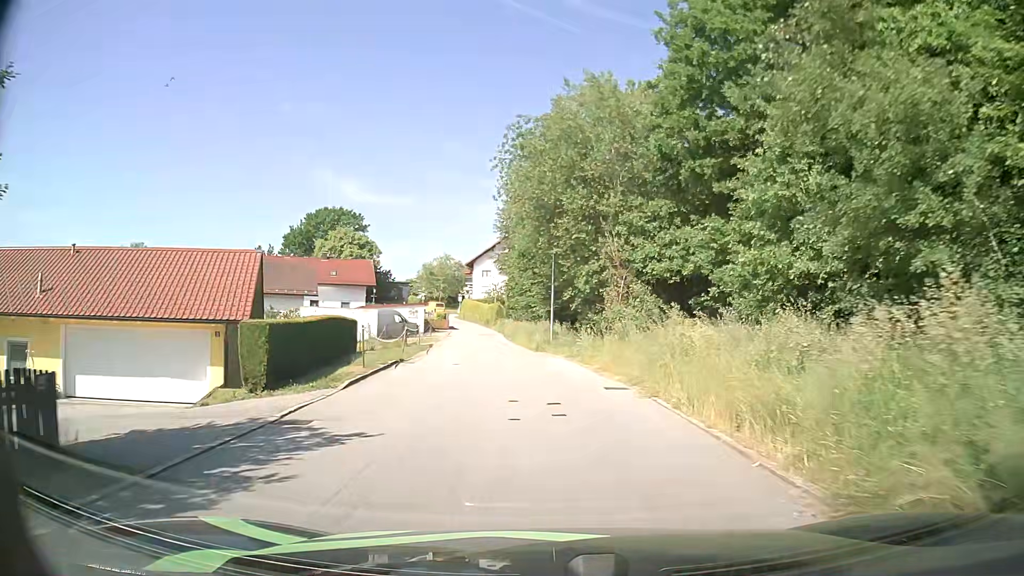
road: residential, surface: asphalt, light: Day
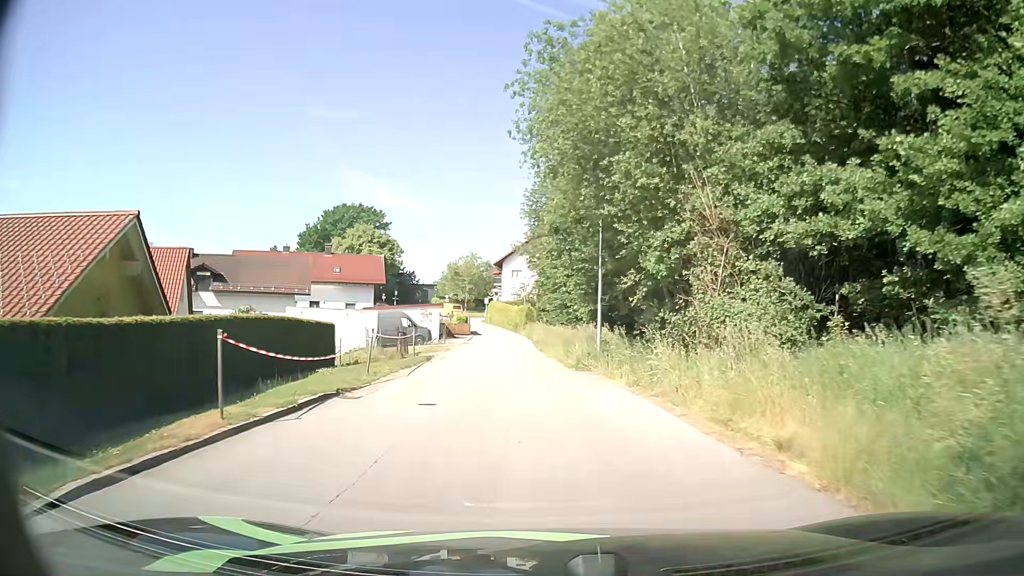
(-0.2, +10.1) m; -2°
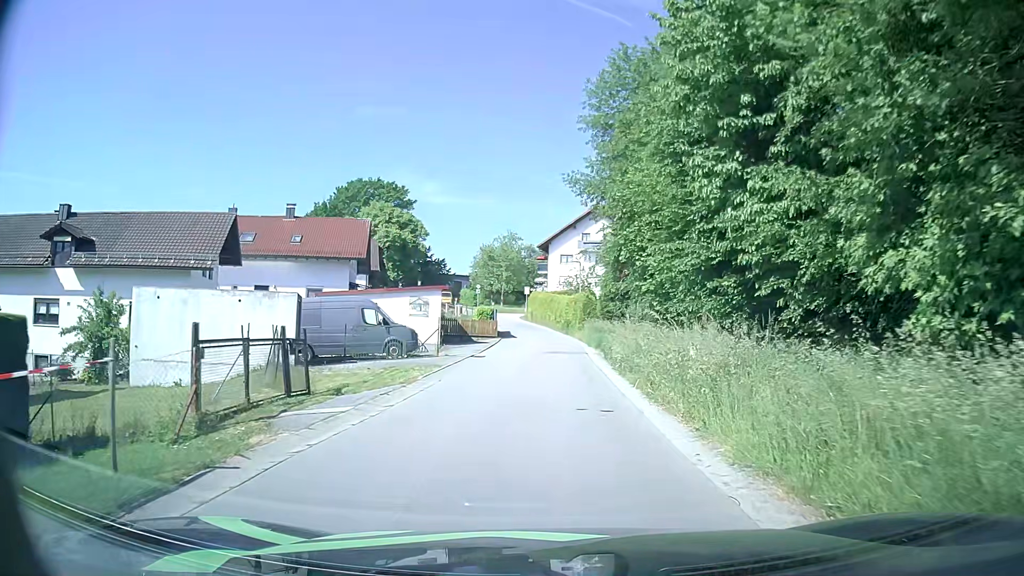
(-1.4, +22.1) m; -4°
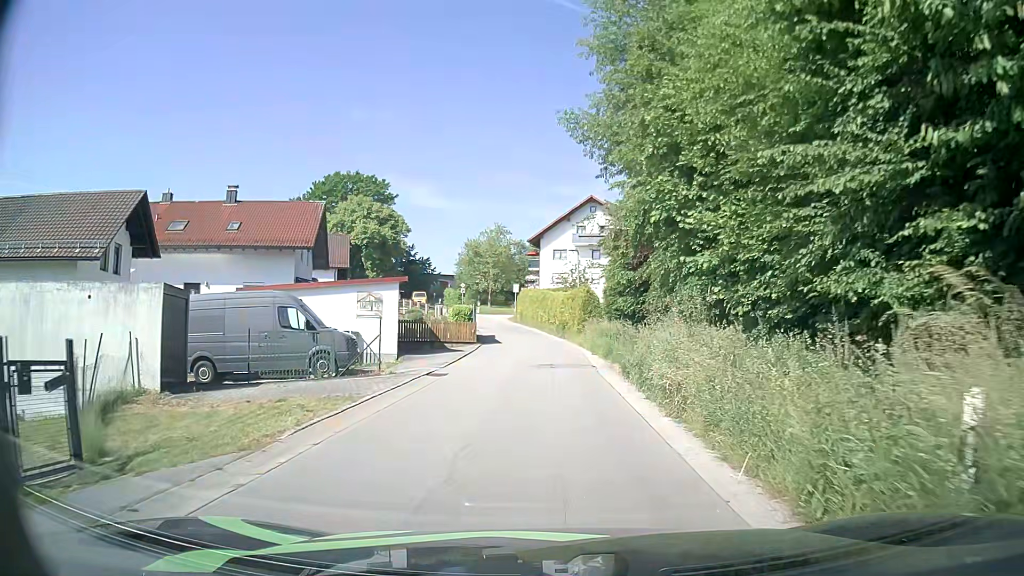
(-0.1, +8.0) m; +1°
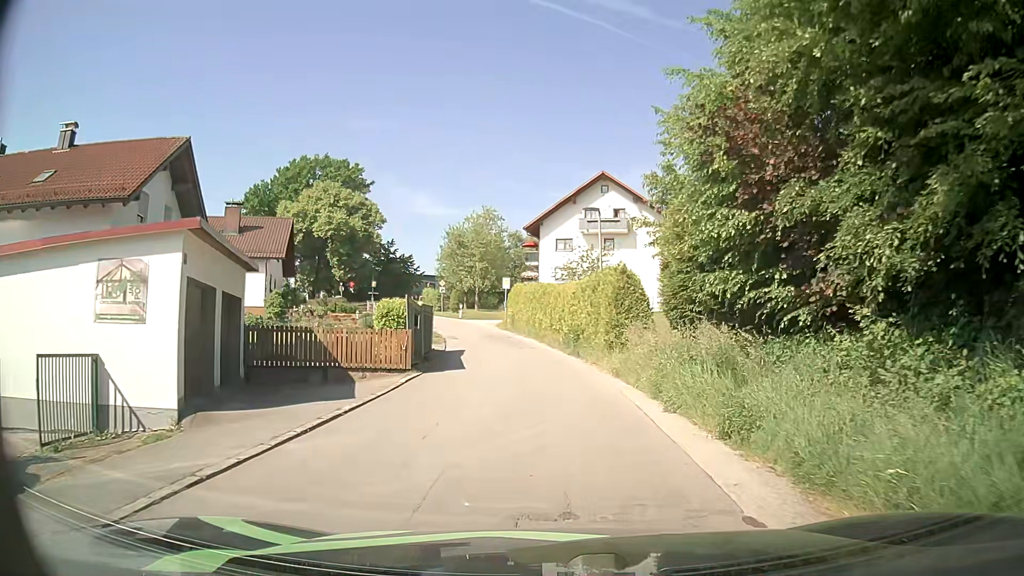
(-0.2, +15.8) m; -1°
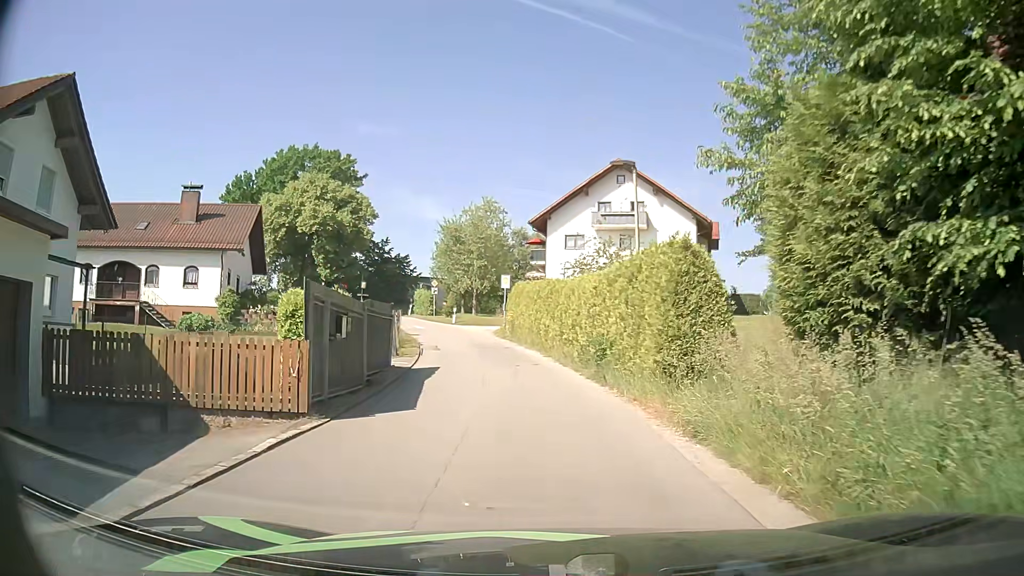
(0.0, +7.7) m; -2°
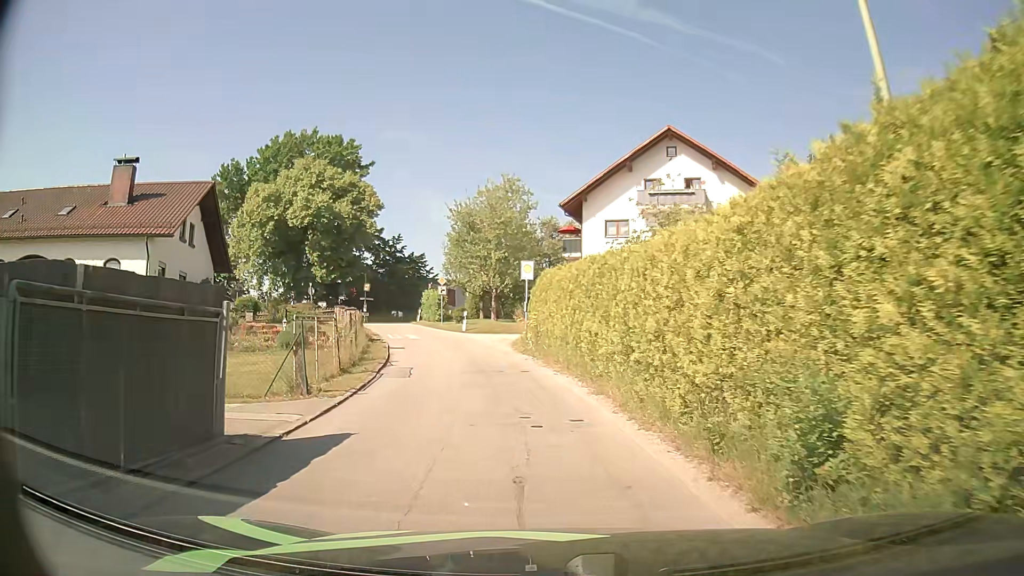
(+0.1, +11.0) m; 0°
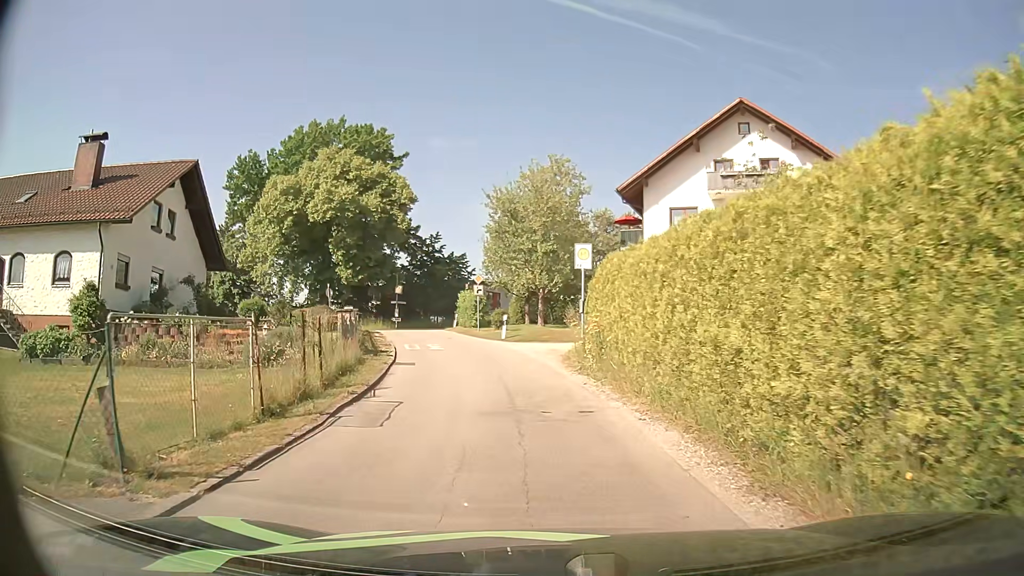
(-0.3, +6.9) m; -5°
